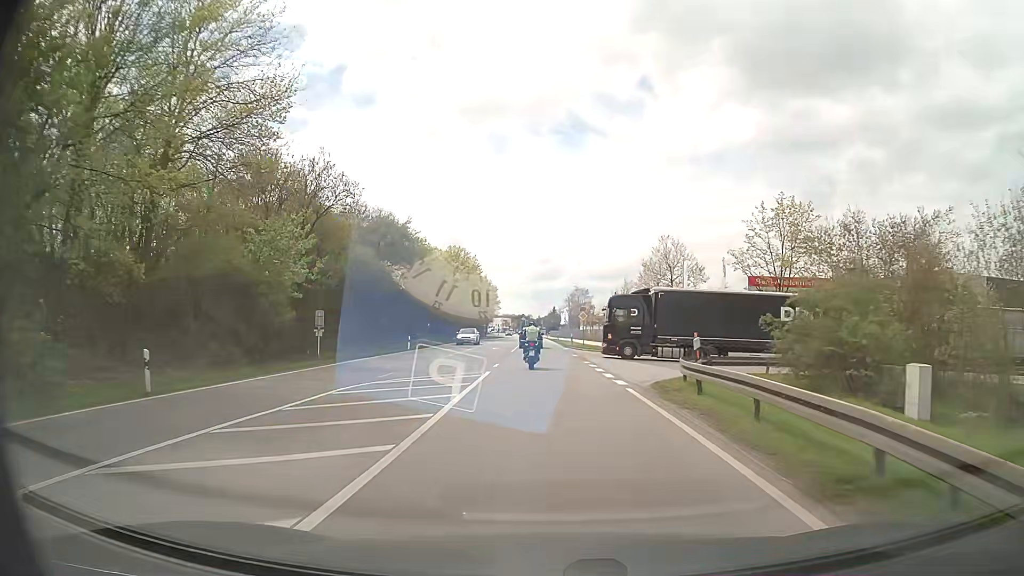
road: primary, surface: asphalt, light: Day
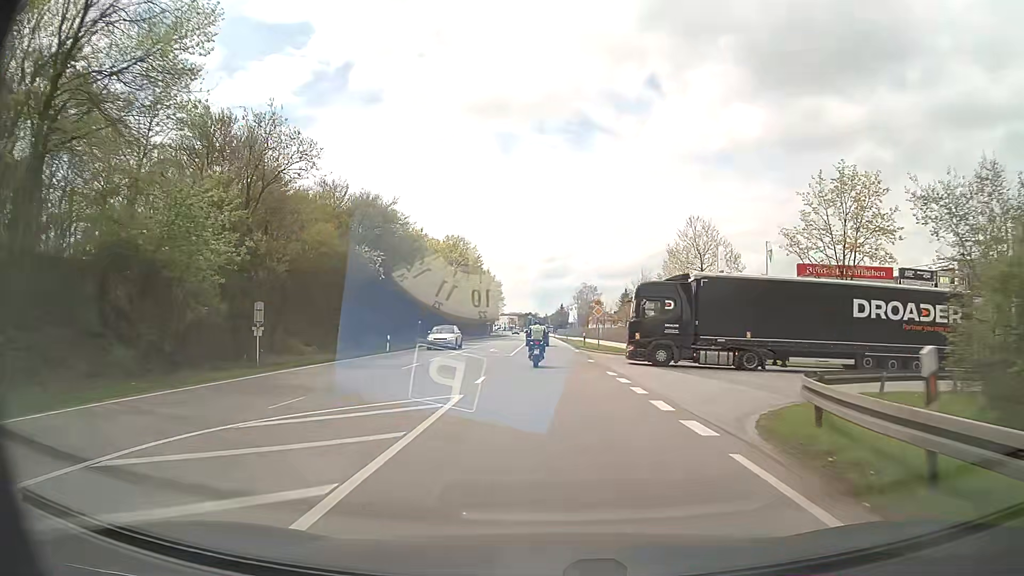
(-0.1, +8.7) m; 0°
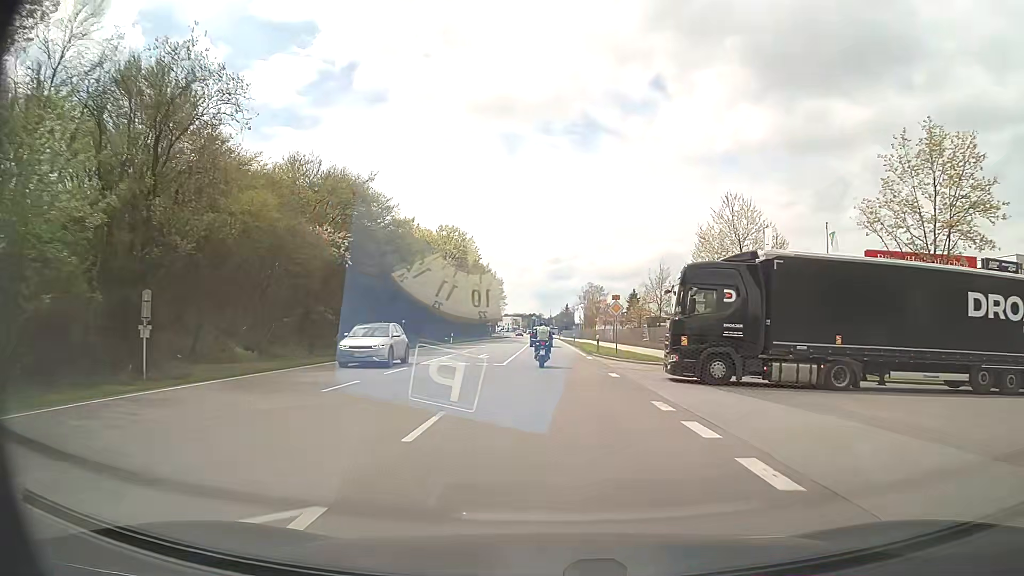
(-0.1, +8.9) m; -1°
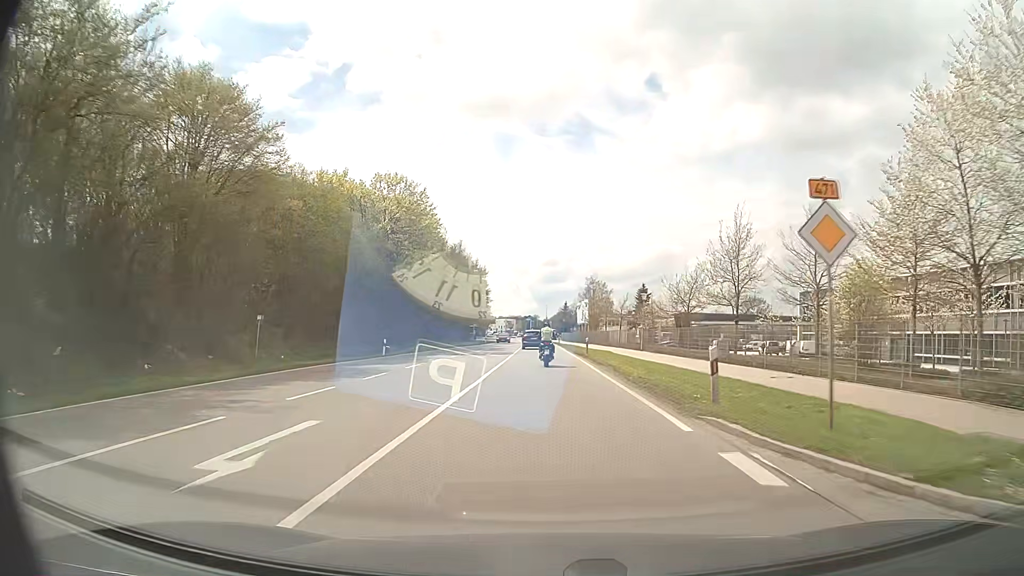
(+0.1, +27.2) m; +1°
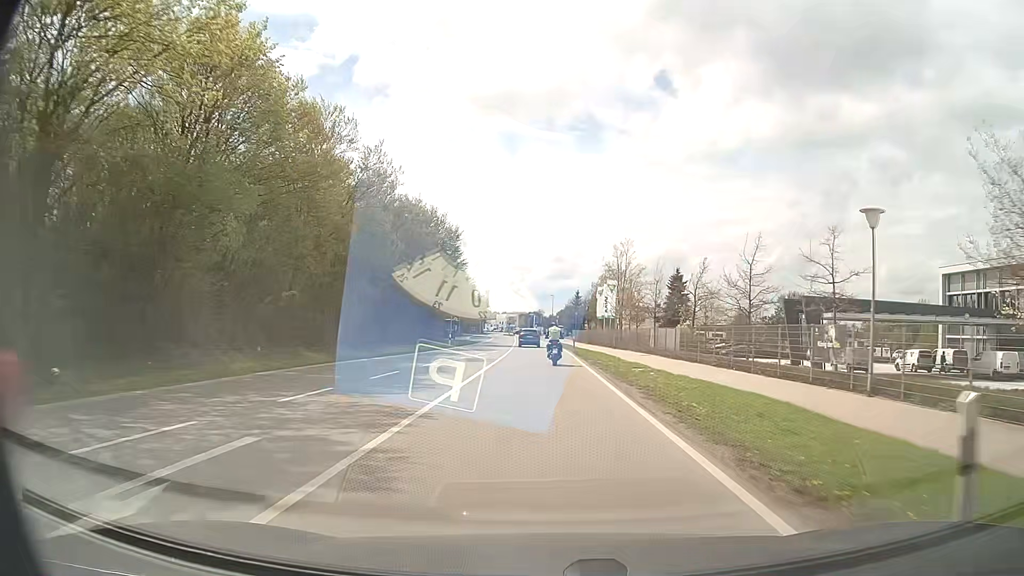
(-0.3, +37.1) m; -1°
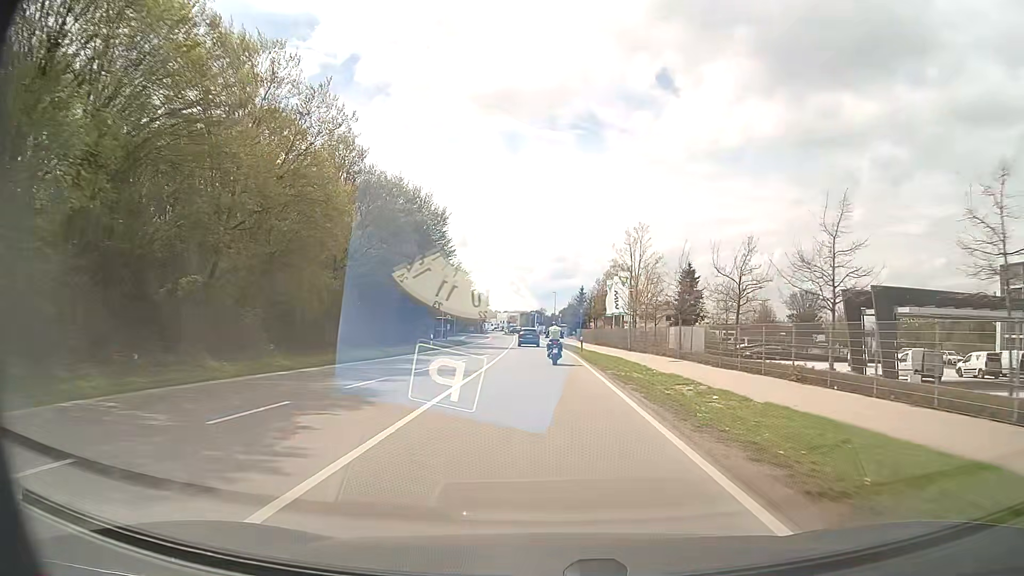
(0.0, +9.4) m; 0°
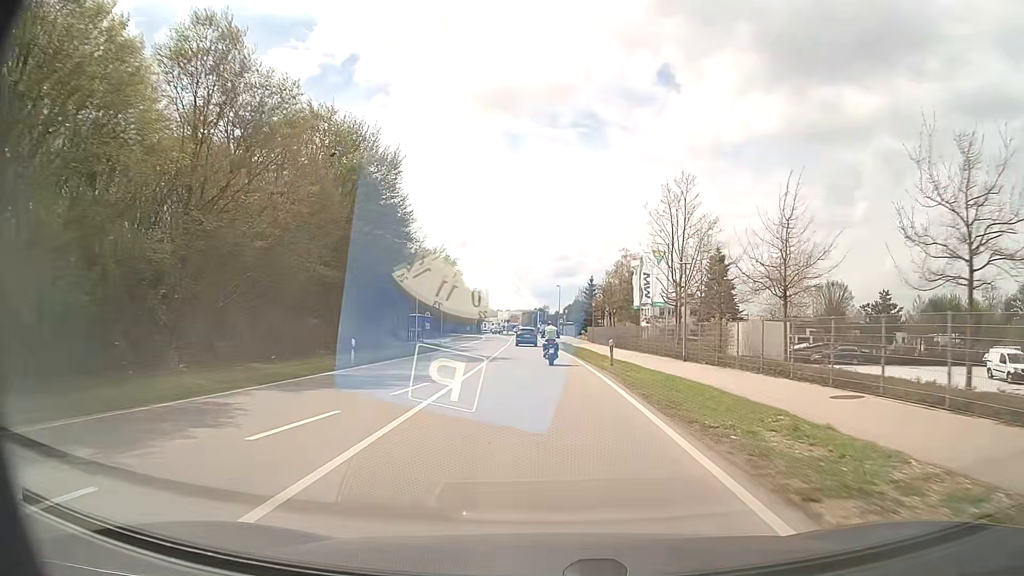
(0.0, +18.8) m; 0°
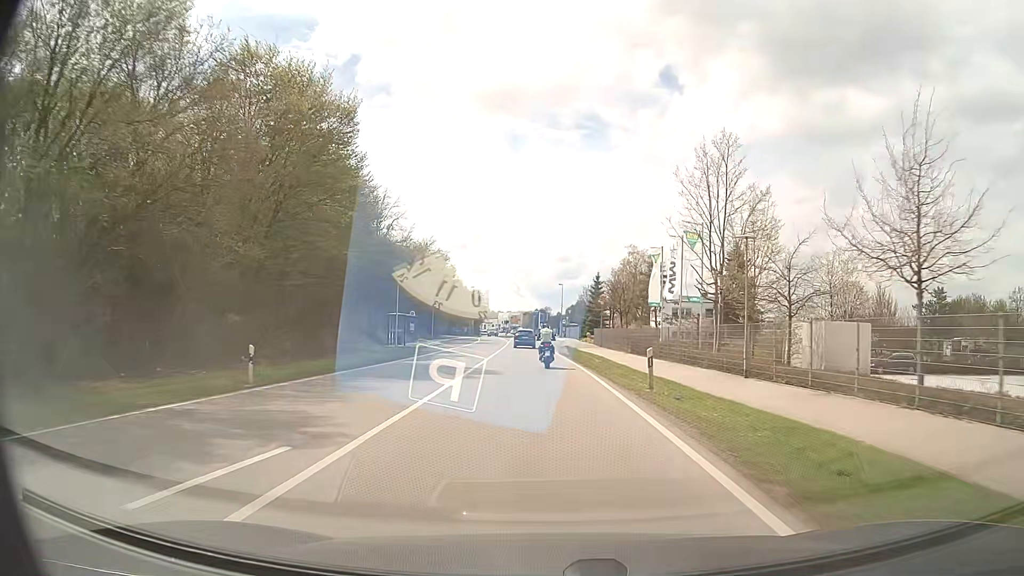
(0.0, +9.4) m; 0°
(0, +10) (0, +20) (0, +30) (-1, +40) (-1, +50) (-1, +60) (-2, +70) (-2, +80) (-3, +90) (-3, +100) m
